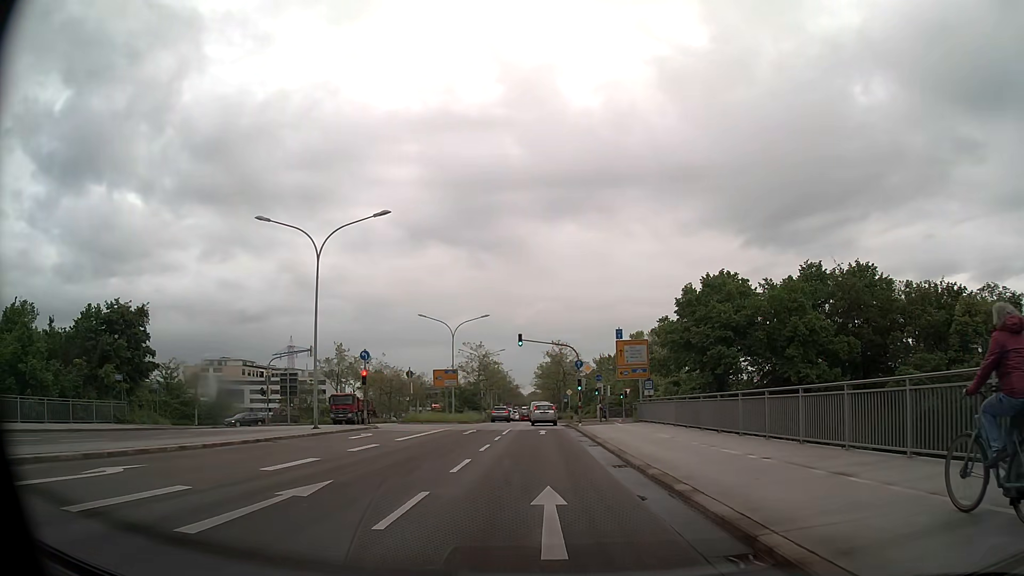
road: primary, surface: asphalt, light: Day
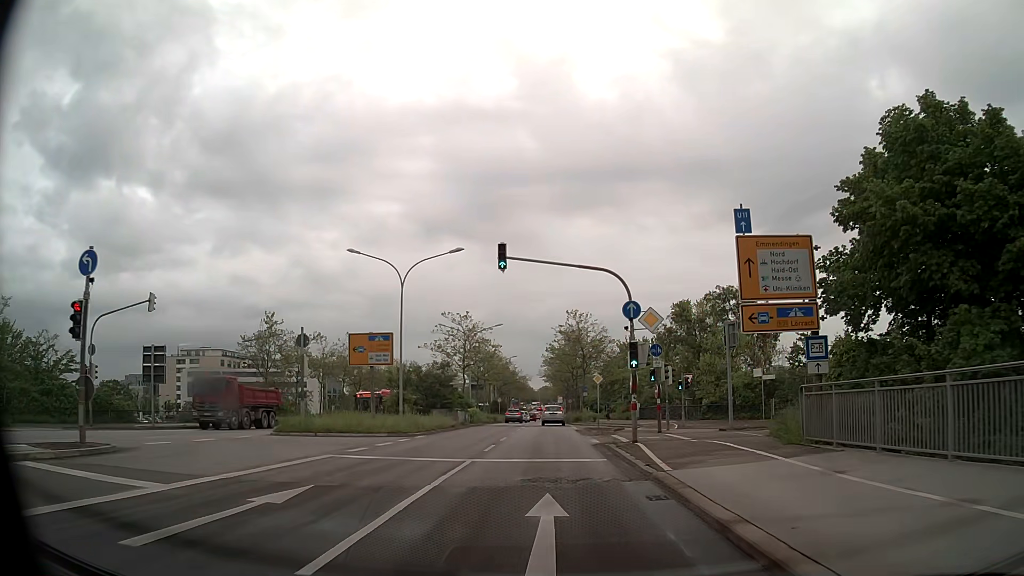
(-0.4, +25.9) m; -1°
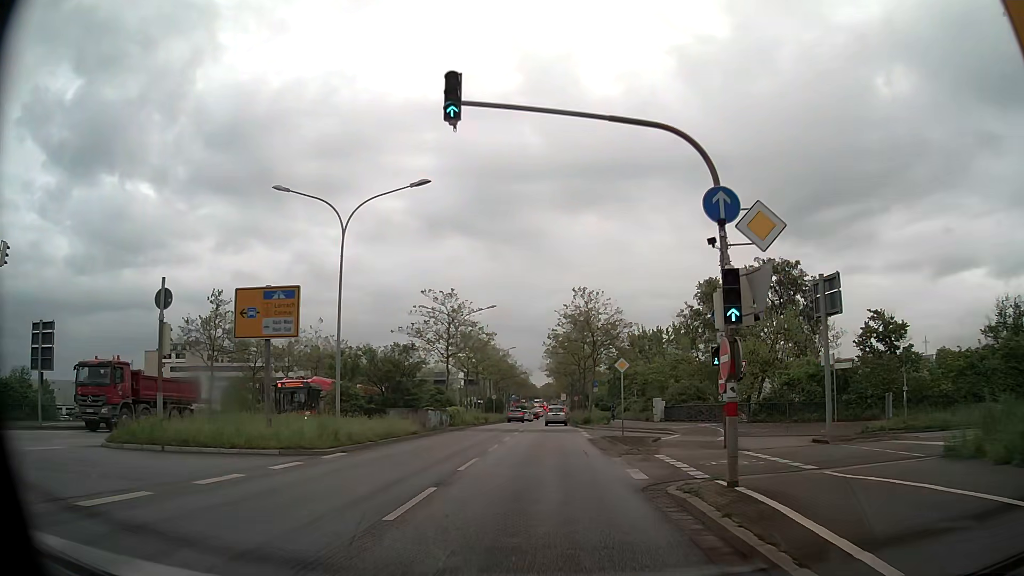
(0.0, +11.4) m; 0°
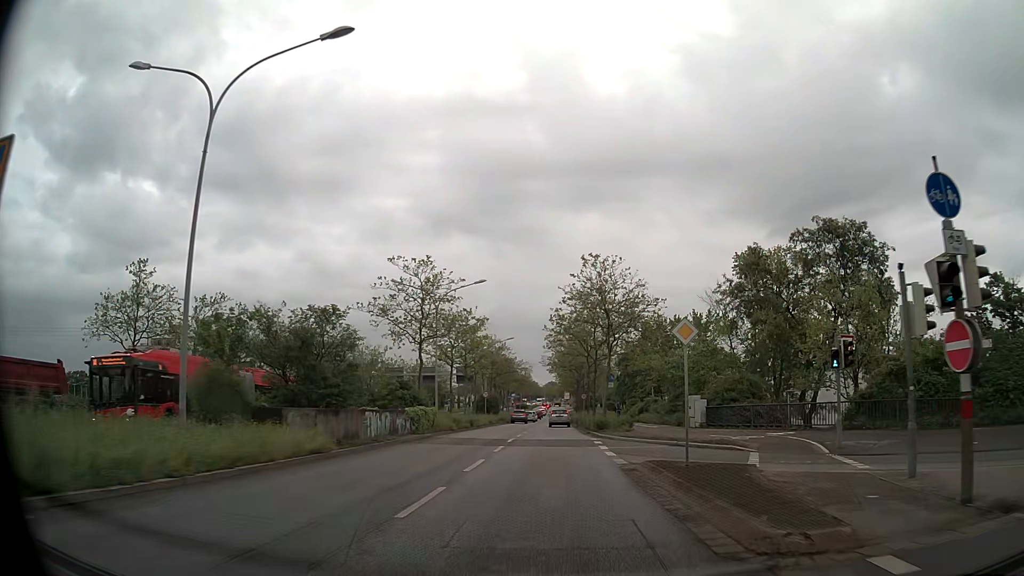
(0.0, +11.6) m; -1°
(0, +10) (0, +20) (0, +30) (0, +40) (0, +50) (+1, +60) (+1, +70) (+1, +80) (+1, +90) (+1, +100) m
